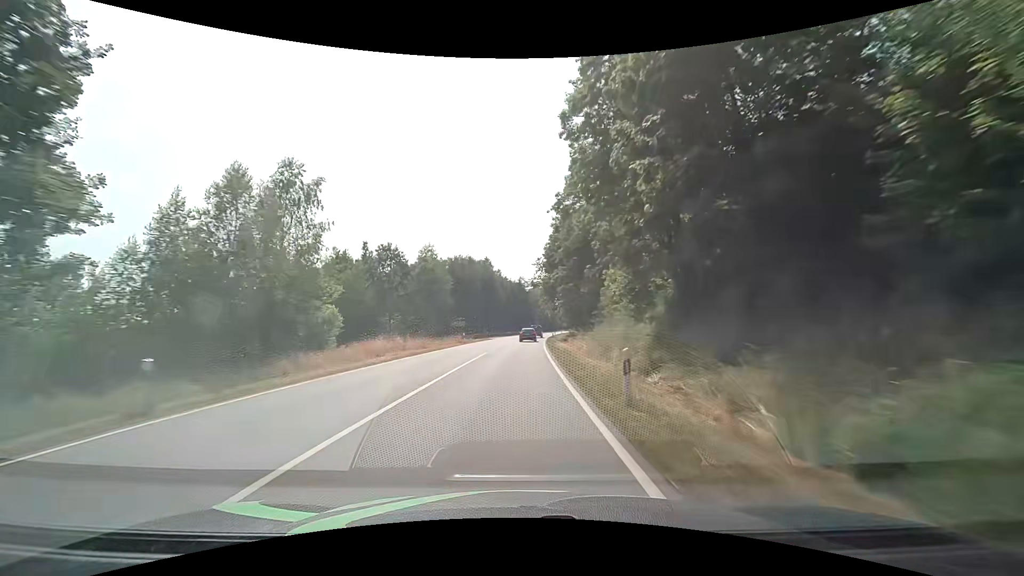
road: secondary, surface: asphalt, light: Day
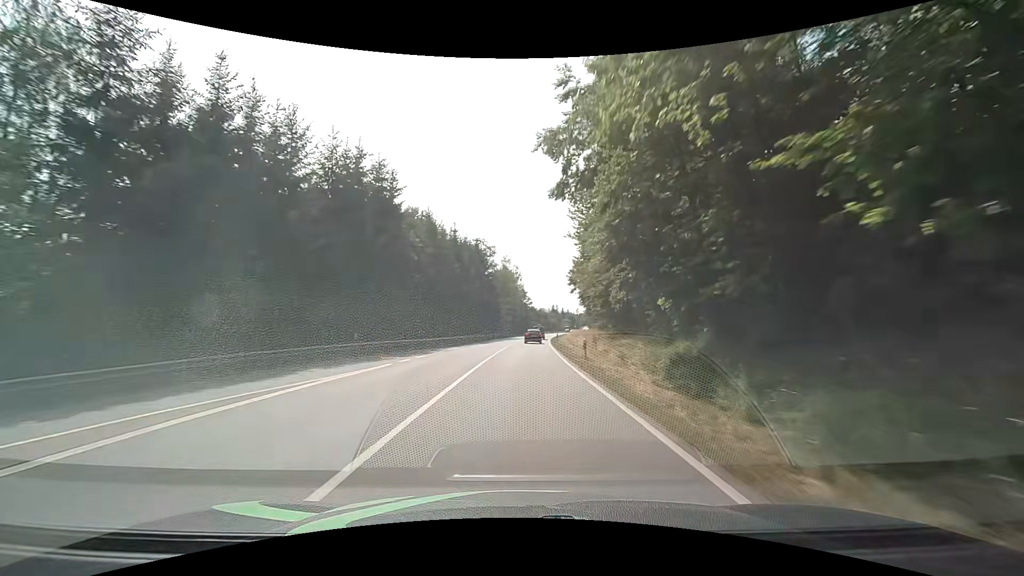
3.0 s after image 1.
(+1.4, +67.1) m; +4°
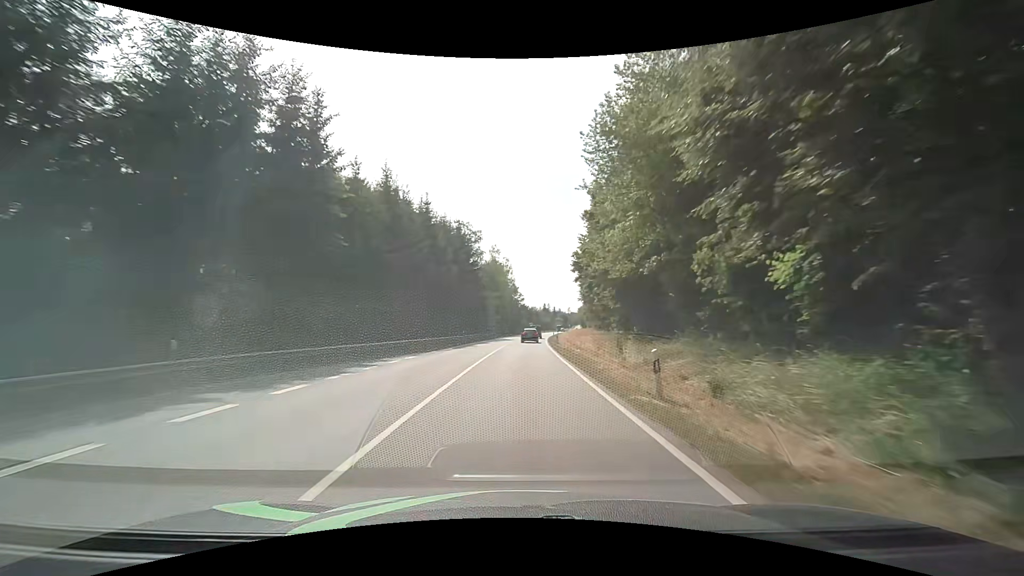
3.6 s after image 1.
(+0.1, +13.3) m; +1°
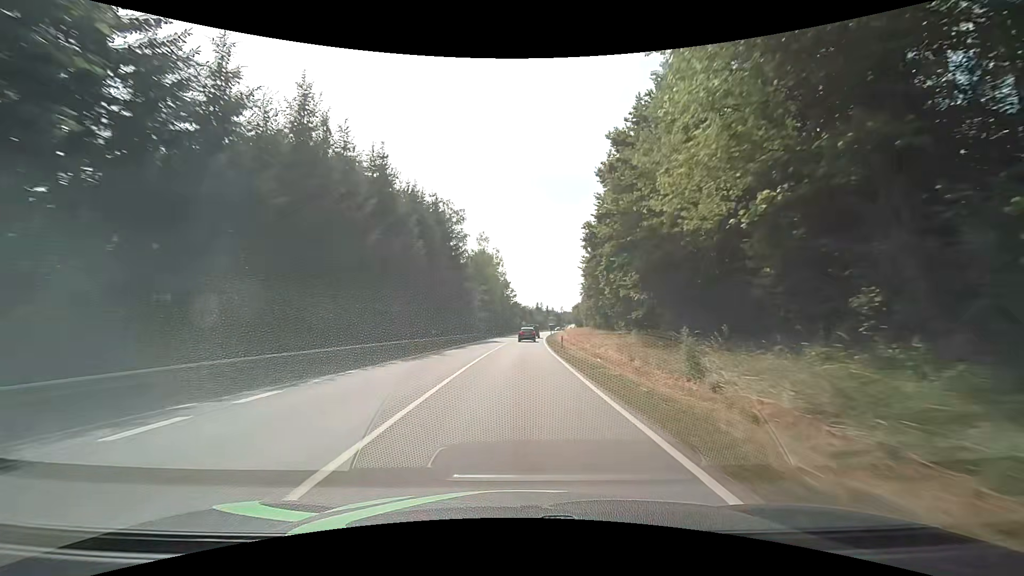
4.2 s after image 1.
(+0.1, +13.2) m; 0°
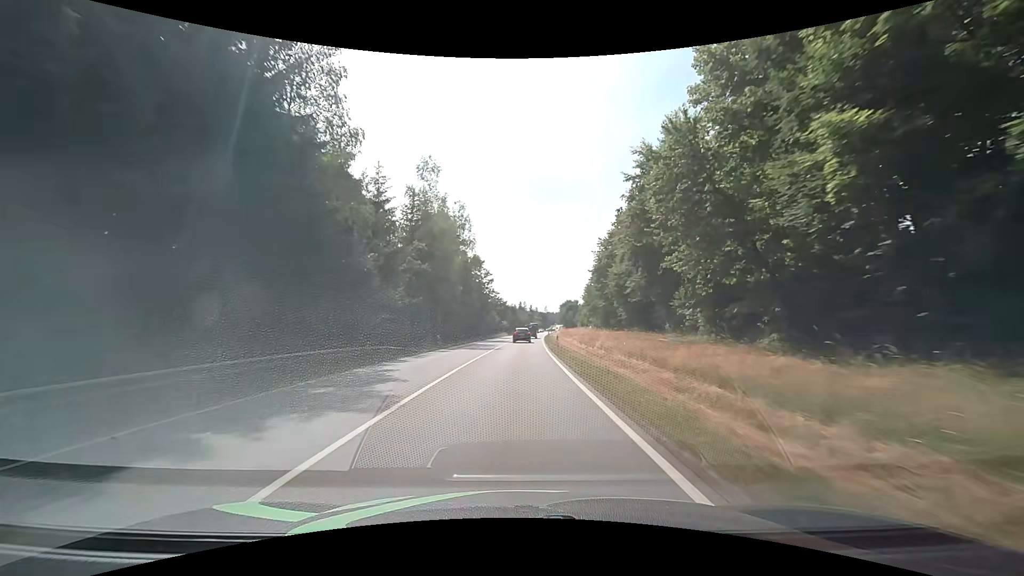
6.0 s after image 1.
(+1.0, +39.3) m; +3°
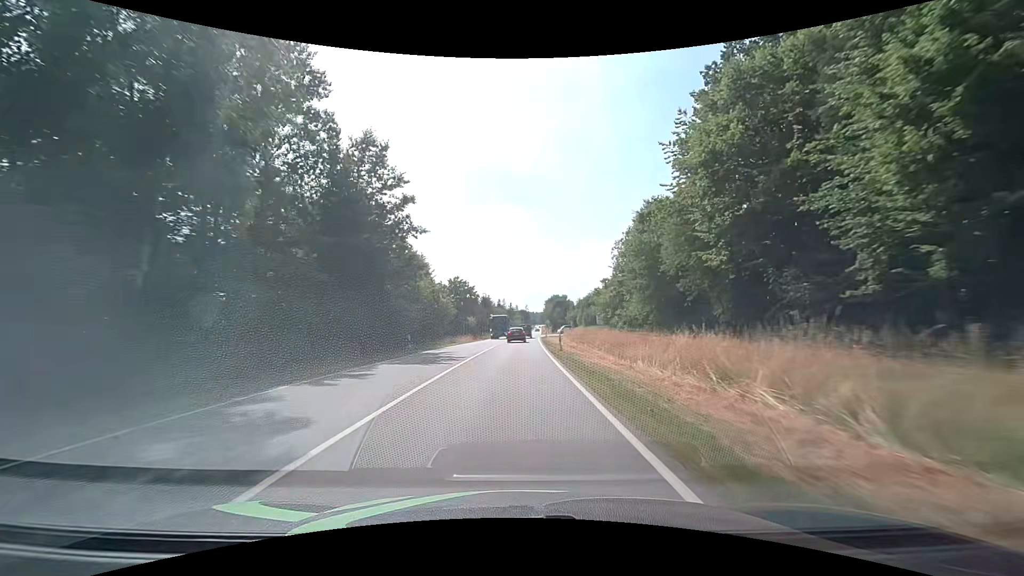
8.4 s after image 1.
(+0.9, +51.5) m; +2°
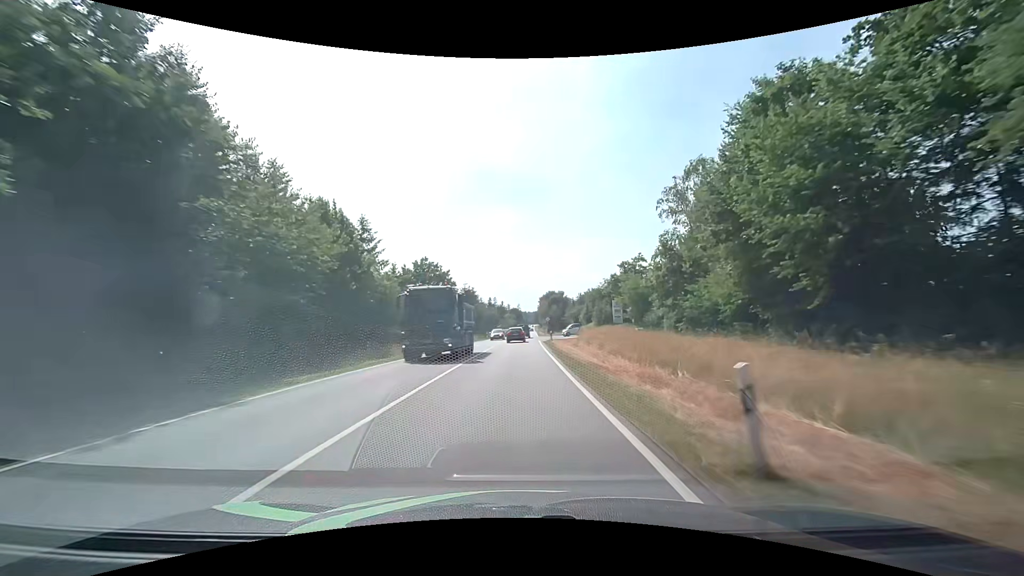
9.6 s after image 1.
(+0.1, +25.3) m; +1°
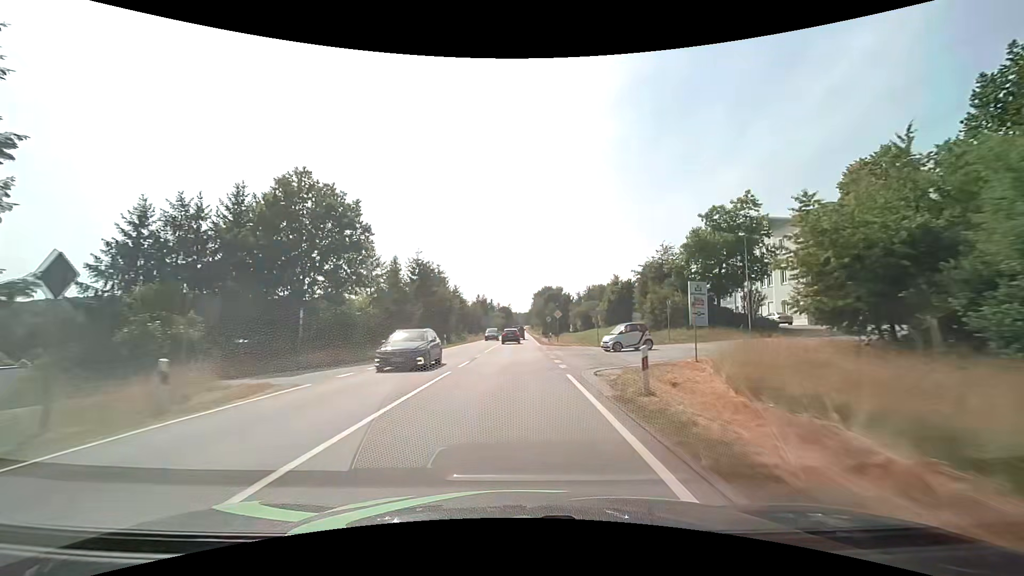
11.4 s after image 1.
(+0.4, +37.4) m; +1°
(0, +10) (0, +20) (0, +30) (0, +40) (0, +50) (0, +60) (0, +70) (0, +80) (0, +90) (+1, +100) m
